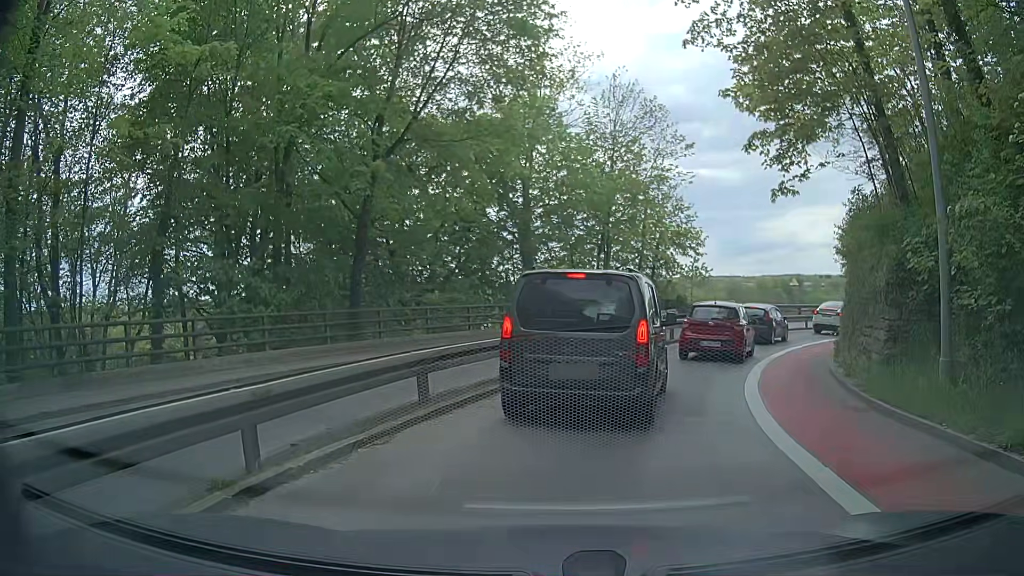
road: secondary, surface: asphalt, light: Day
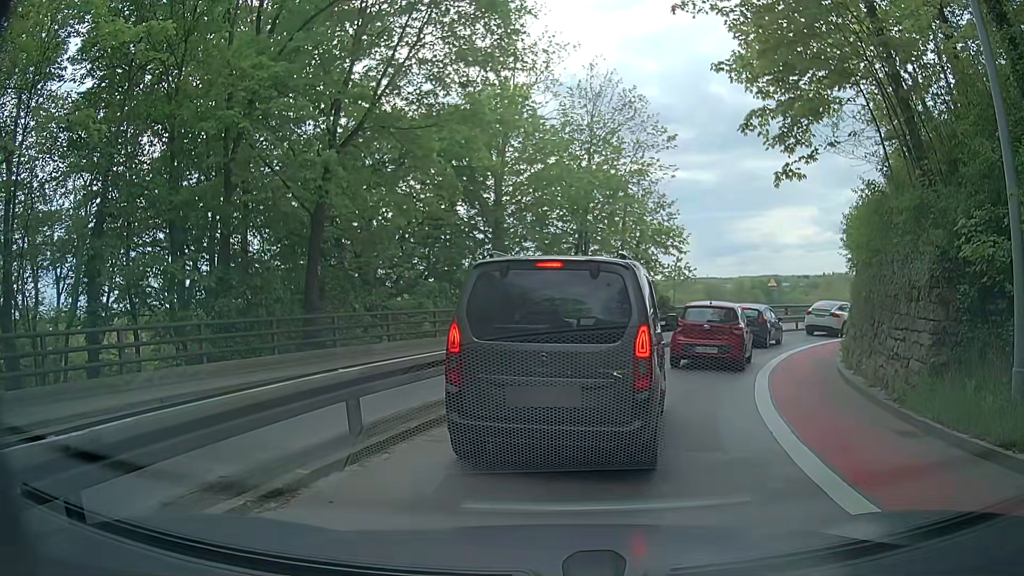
(0.0, +2.1) m; 0°
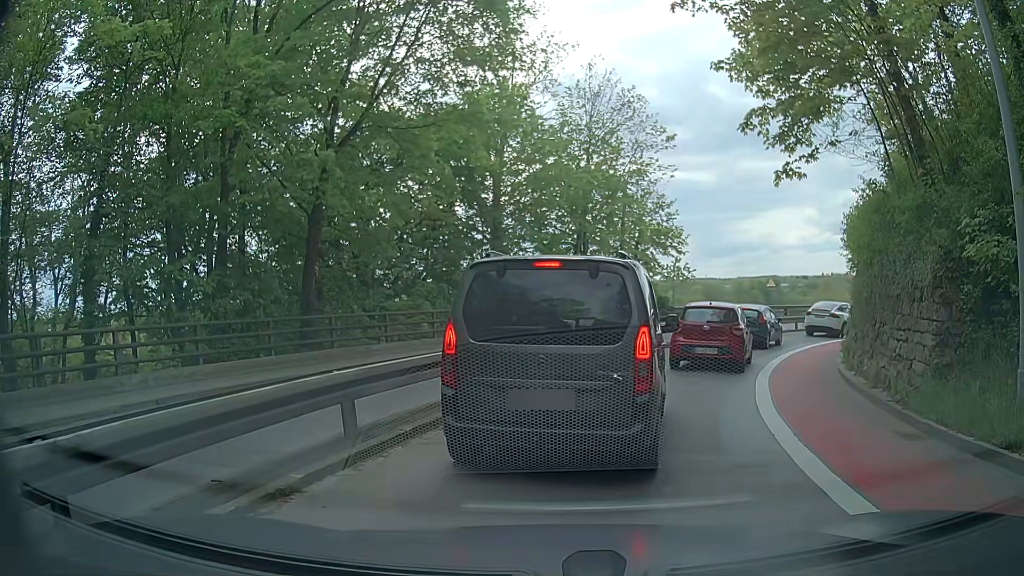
(0.0, +0.1) m; 0°
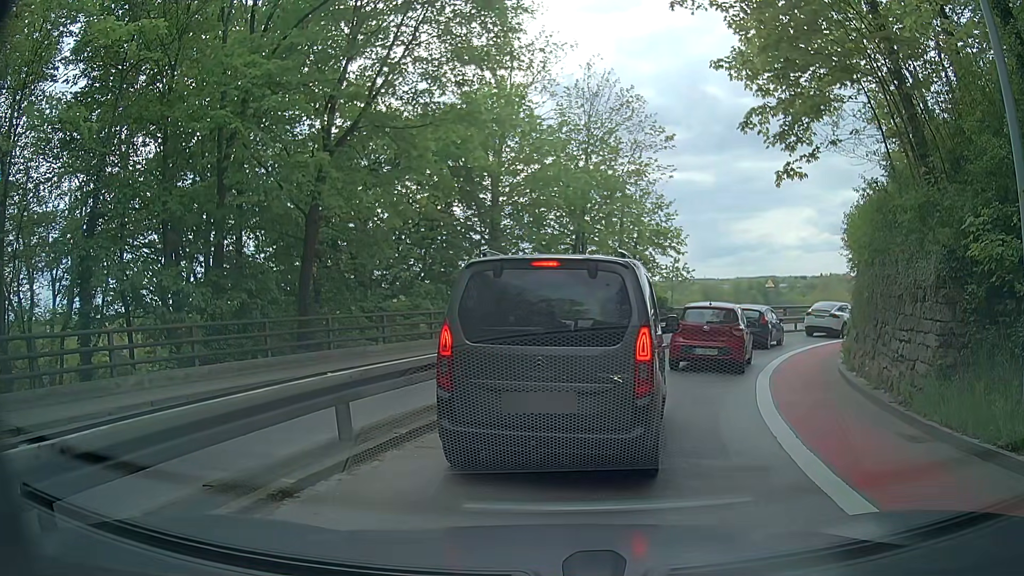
(0.0, +0.1) m; 0°
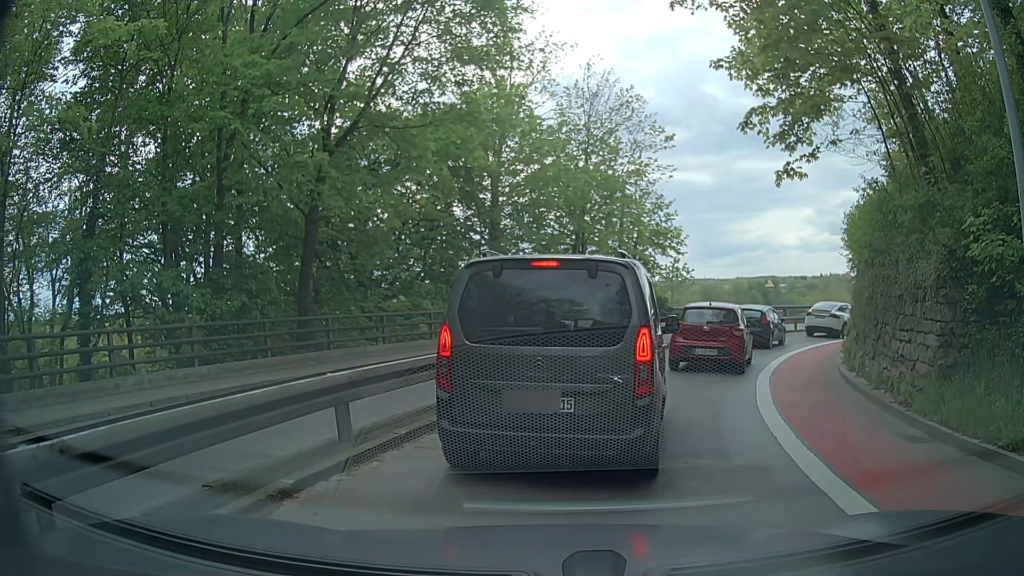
(0.0, 0.0) m; 0°
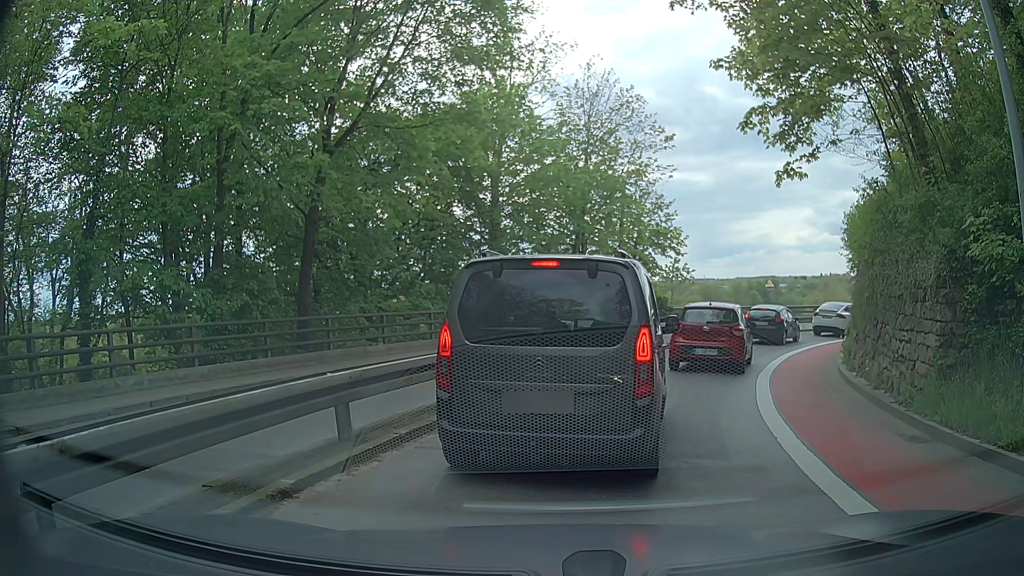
(0.0, 0.0) m; 0°
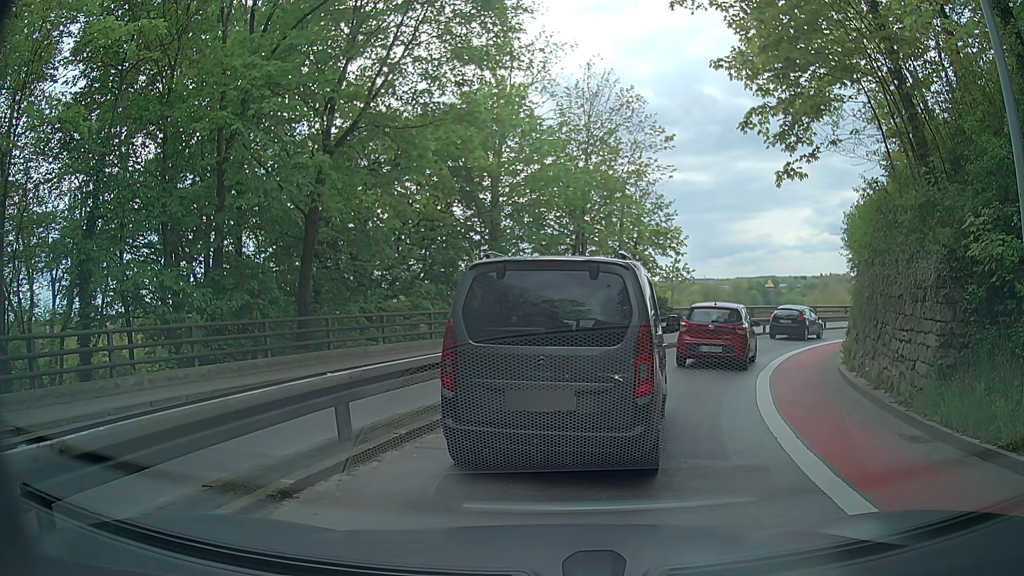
(0.0, 0.0) m; 0°
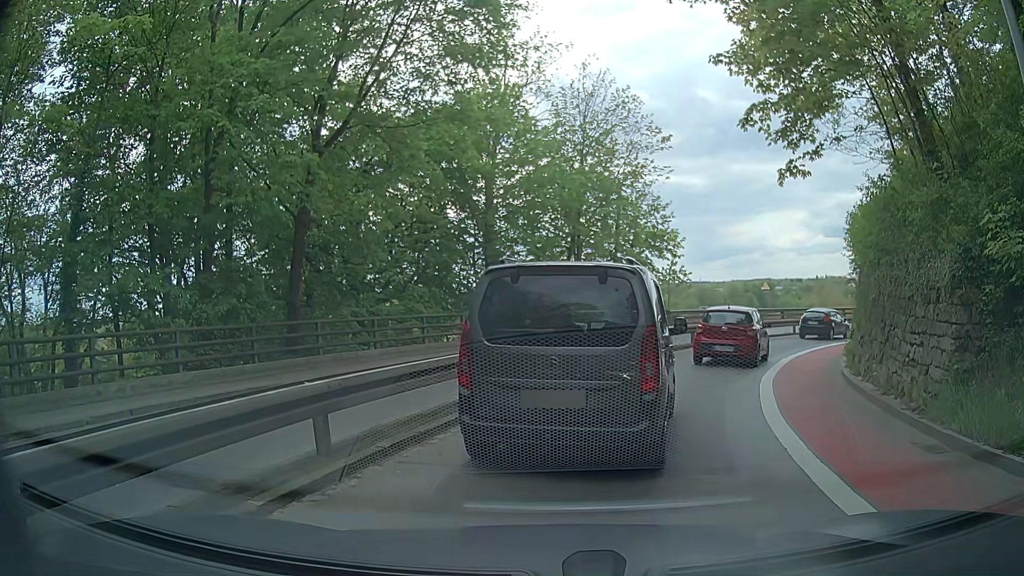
(0.0, +0.5) m; 0°
